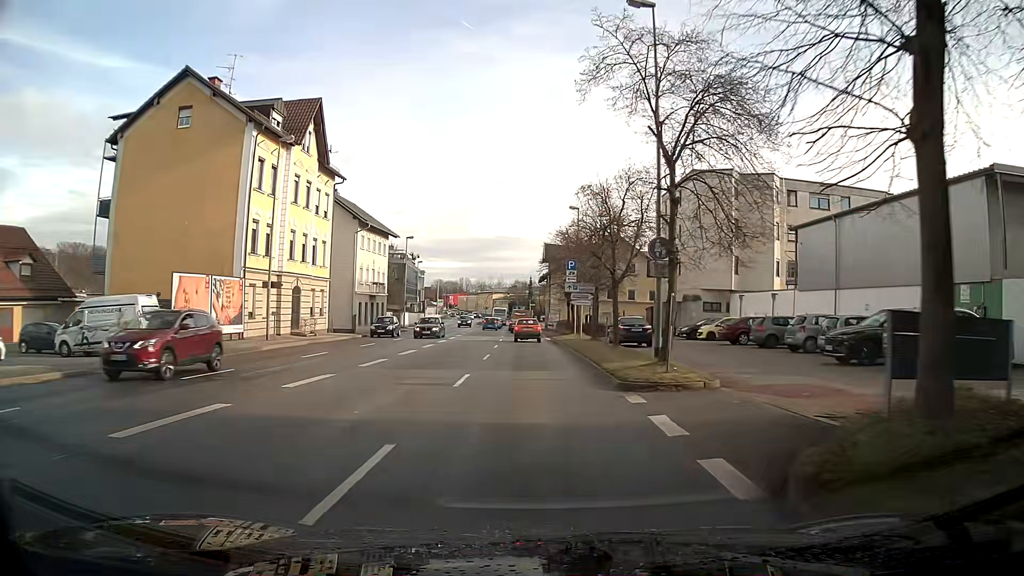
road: primary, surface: asphalt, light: Day
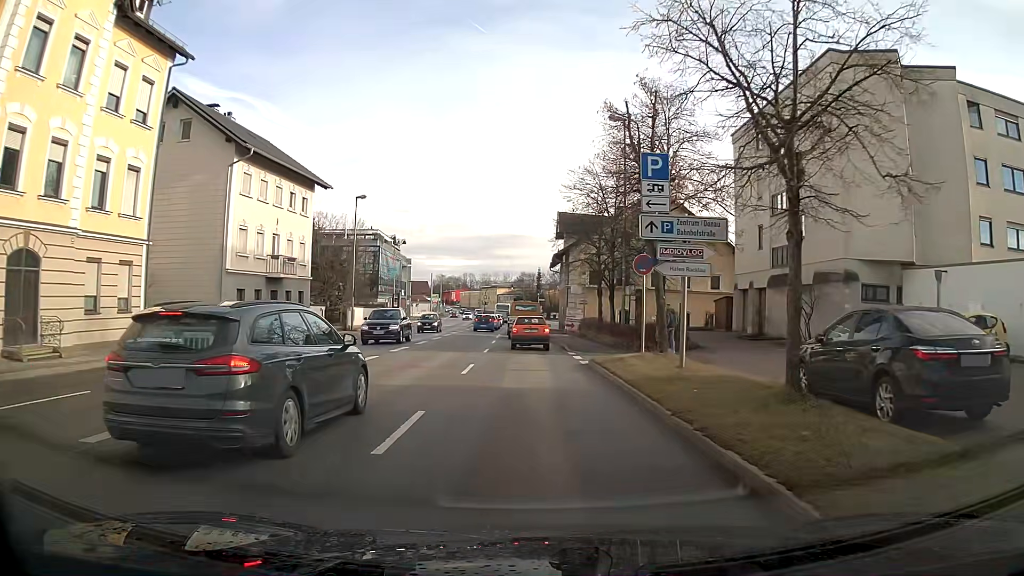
(+0.1, +24.4) m; 0°
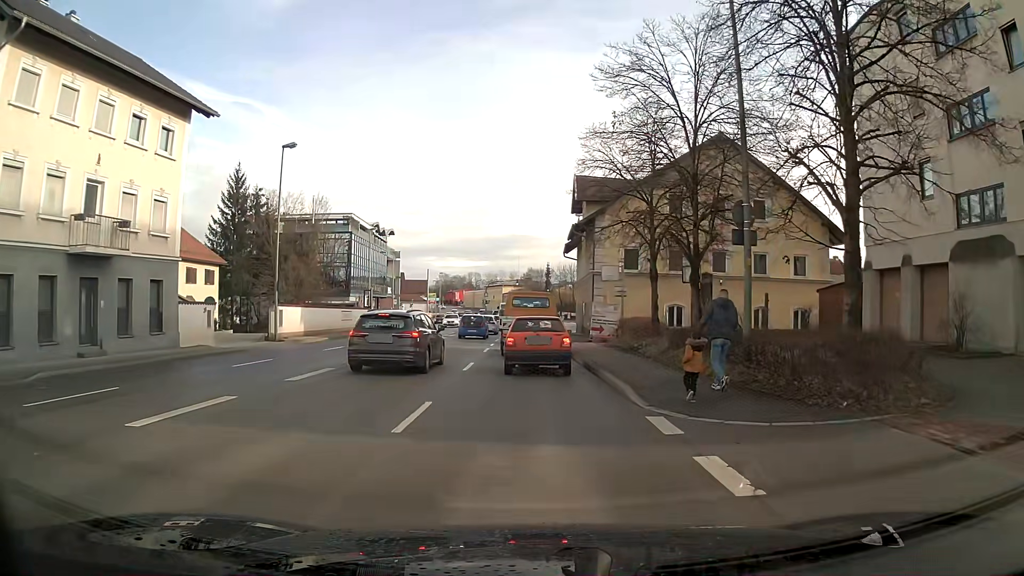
(-0.2, +16.6) m; -1°
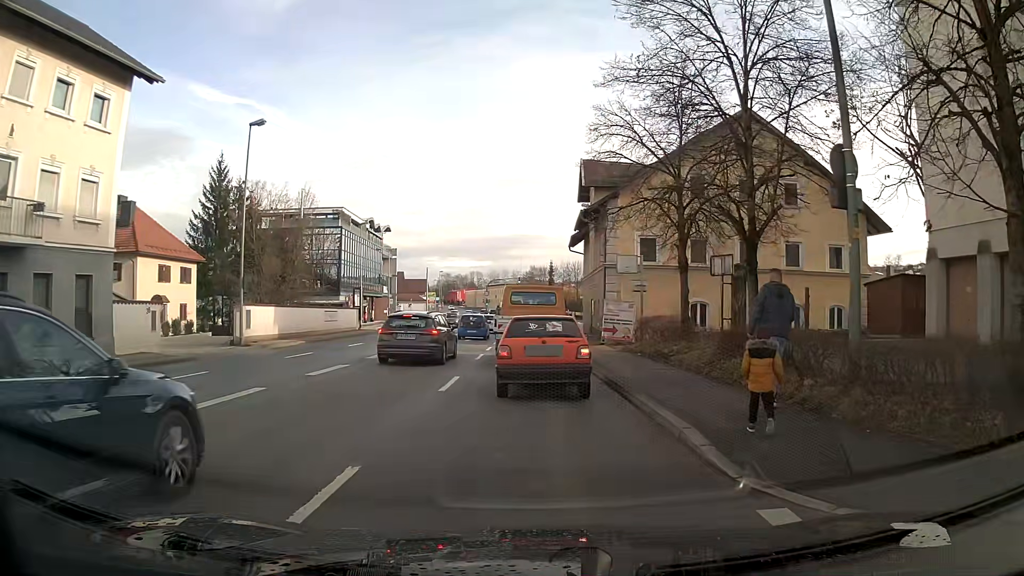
(+0.1, +4.5) m; +1°
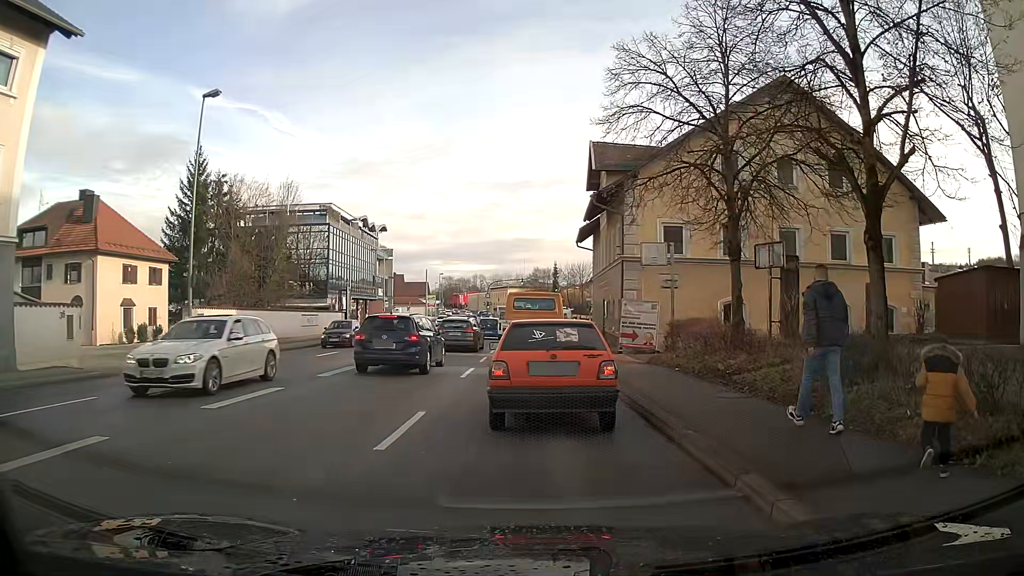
(-0.1, +4.9) m; -1°
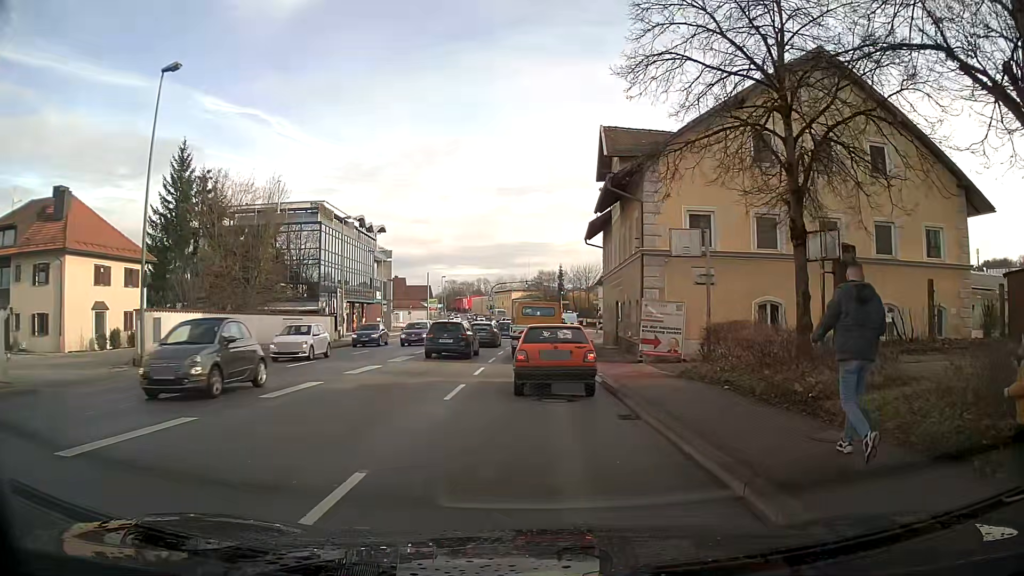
(0.0, +4.1) m; 0°
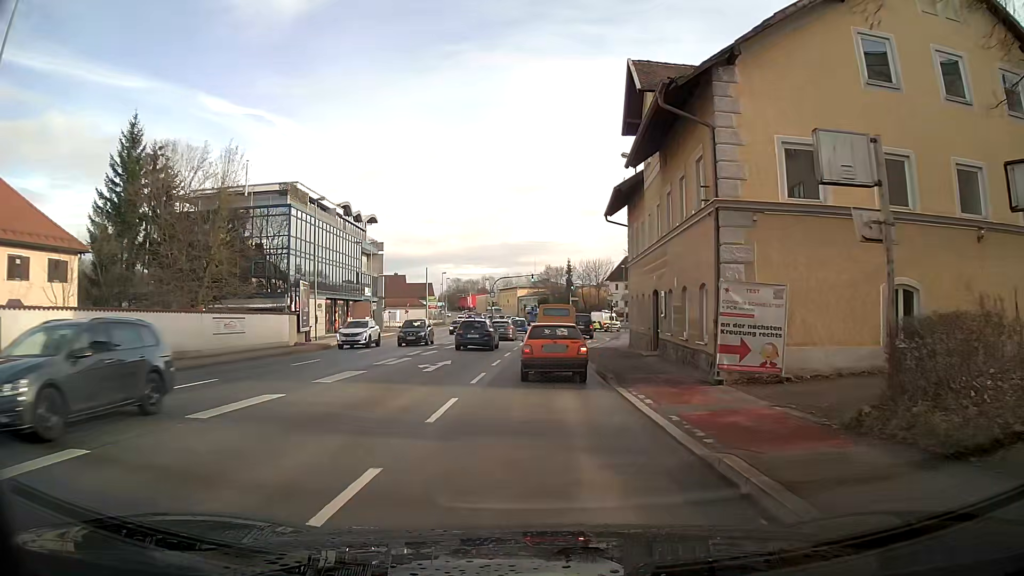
(0.0, +9.3) m; 0°
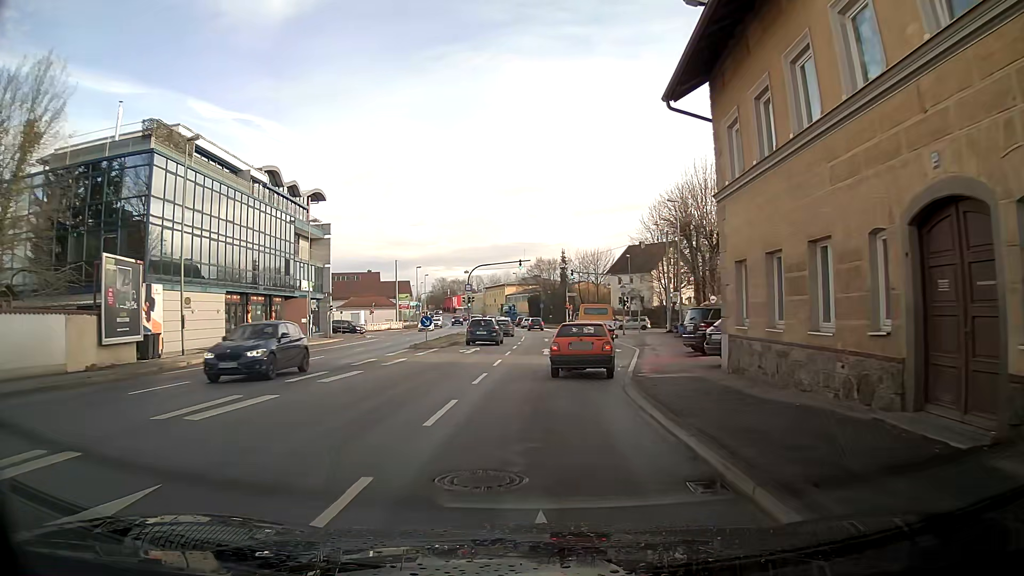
(-0.2, +18.8) m; 0°
(0, +10) (0, +20) (+1, +30) (+1, +40) (+1, +50) (+1, +60) (+1, +70) (0, +80) (-1, +90) (-2, +100) m
